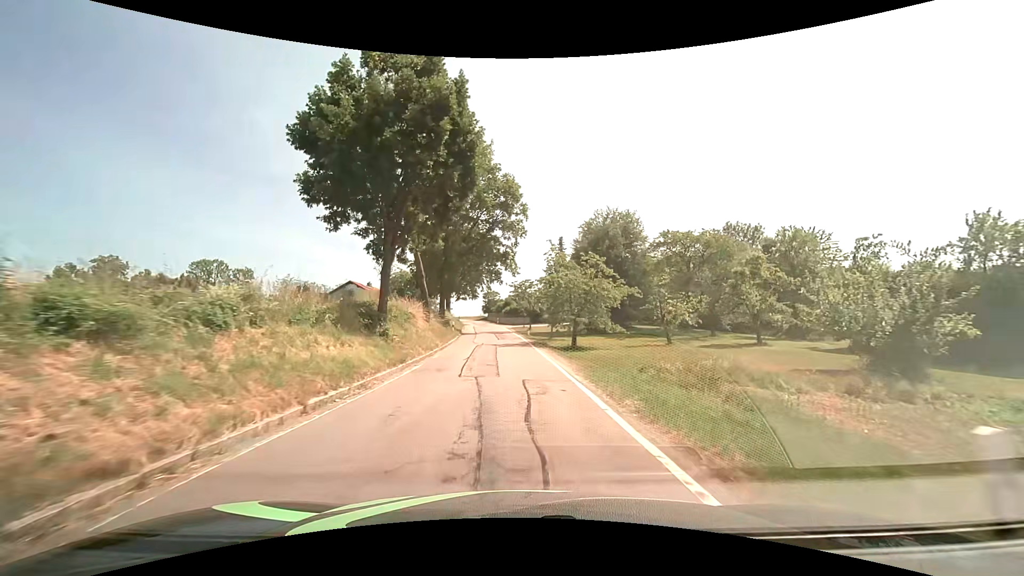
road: unclassified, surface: asphalt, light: Day
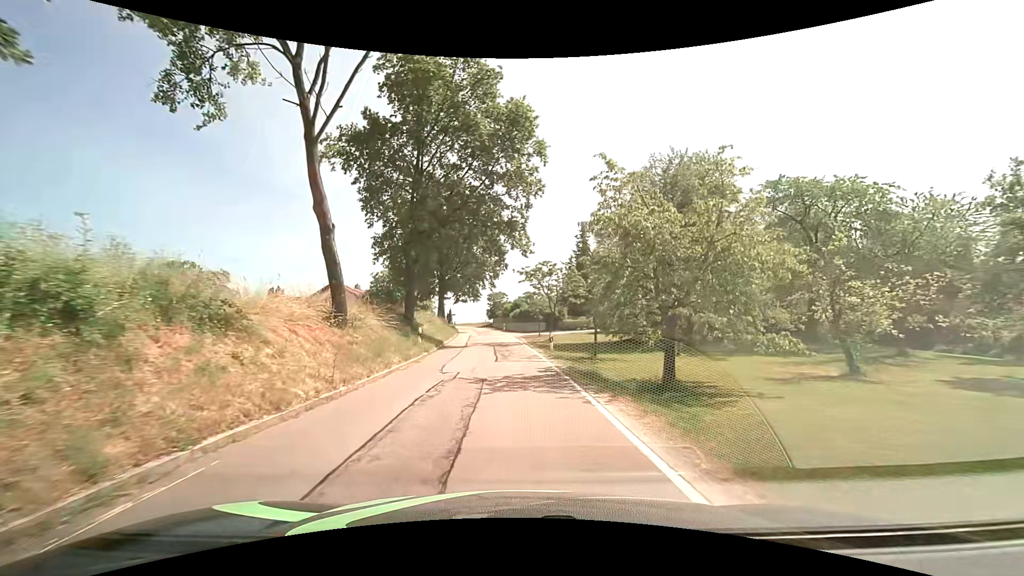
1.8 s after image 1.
(-0.1, +17.2) m; -1°
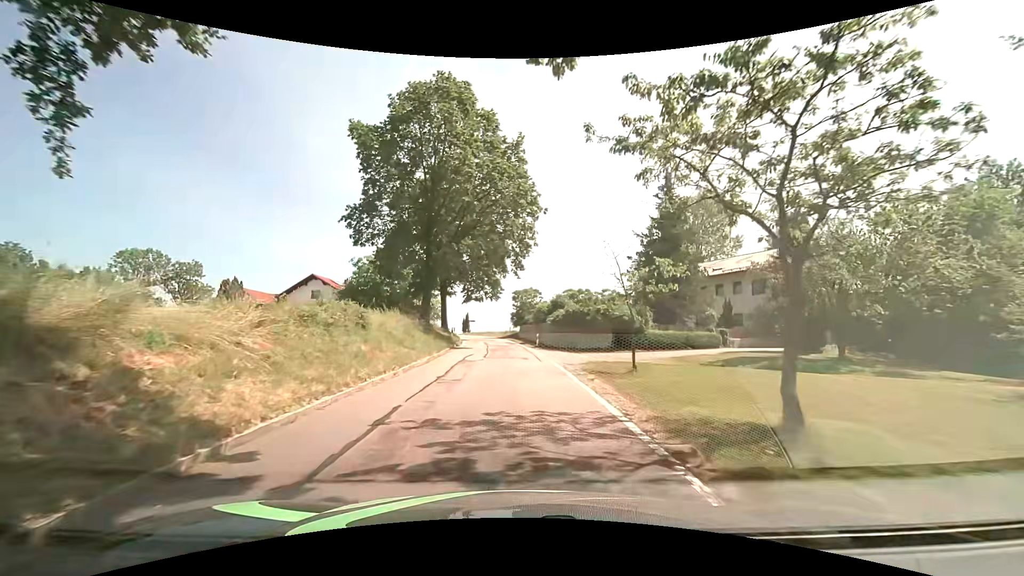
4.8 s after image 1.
(-0.7, +25.3) m; -3°
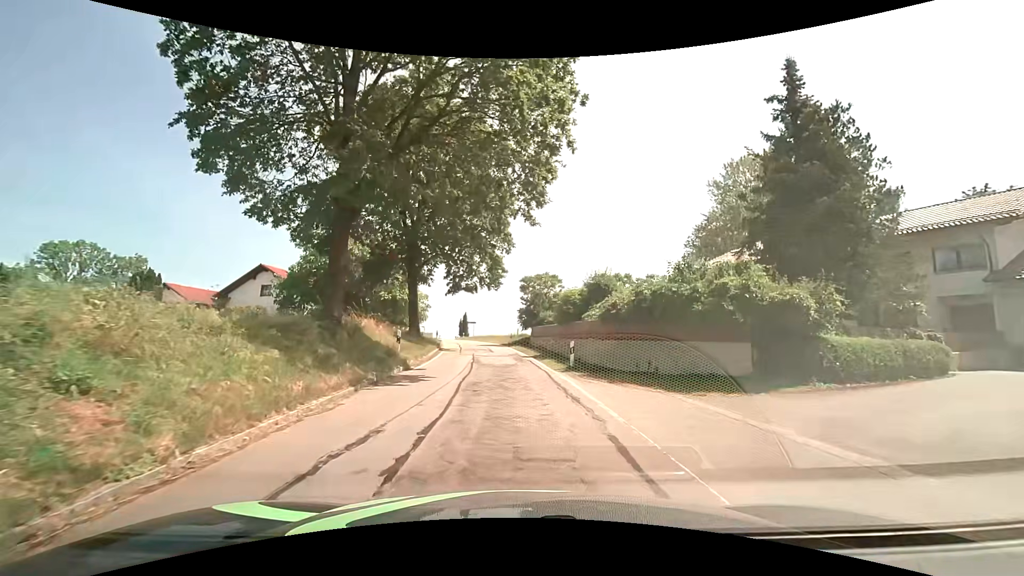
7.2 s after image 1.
(-0.1, +17.7) m; -1°
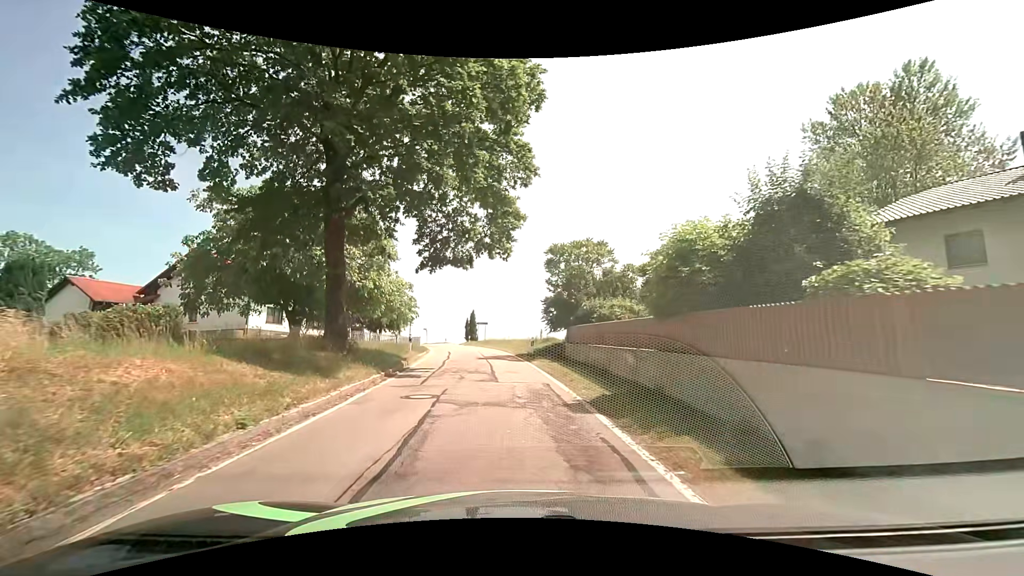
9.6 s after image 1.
(-0.2, +15.9) m; -2°
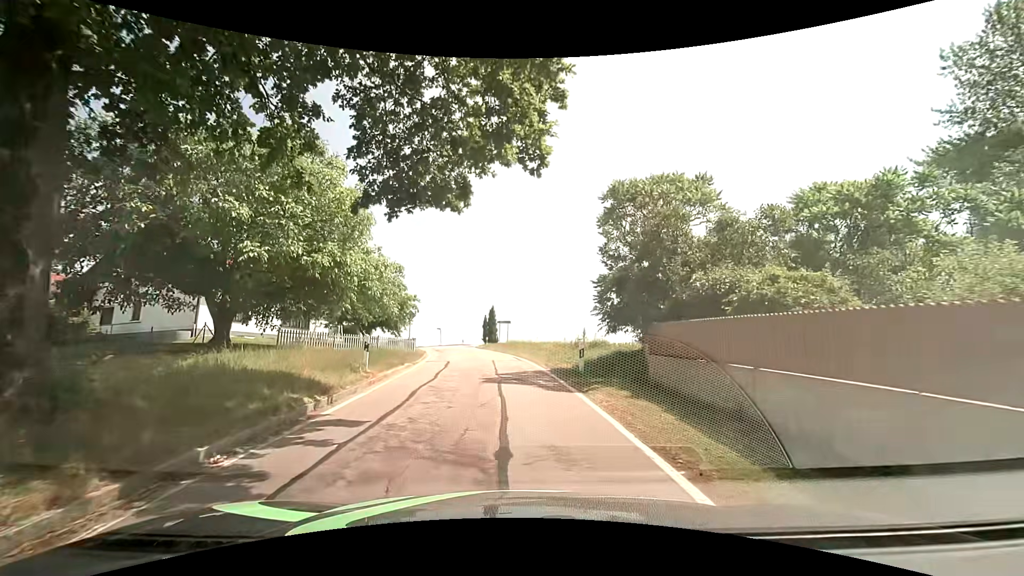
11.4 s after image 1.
(-0.3, +10.6) m; -4°
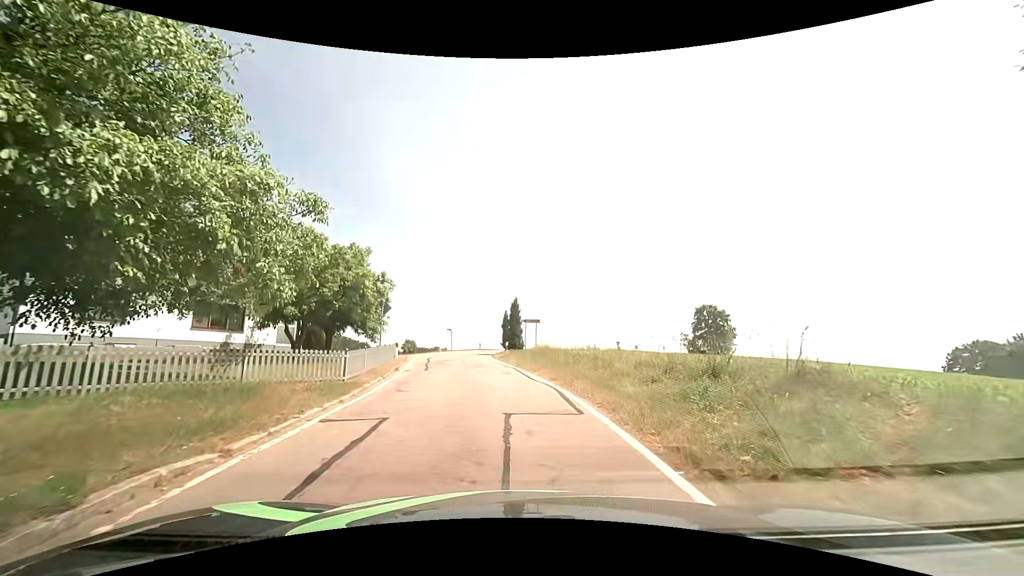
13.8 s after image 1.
(-0.3, +14.2) m; -2°
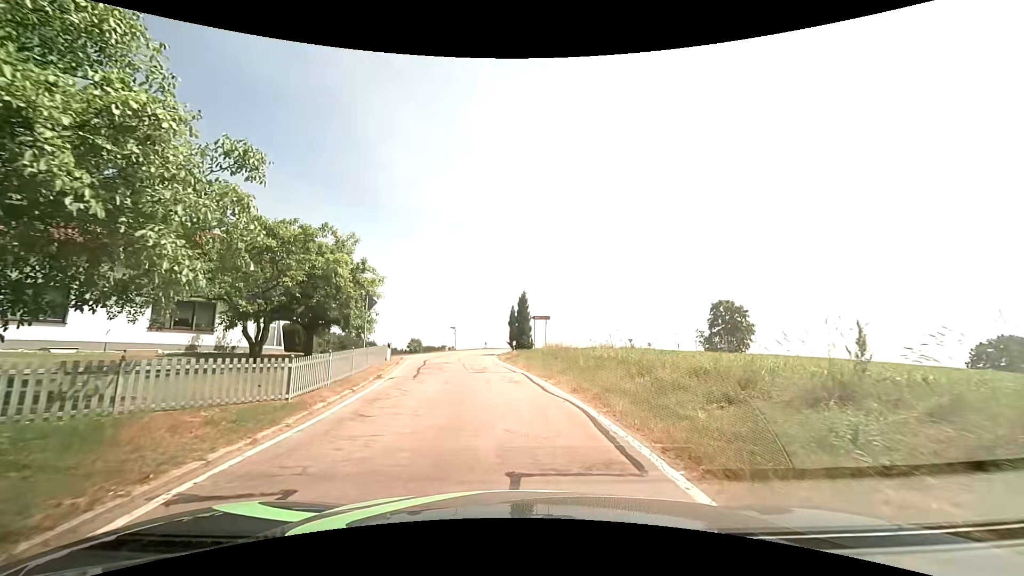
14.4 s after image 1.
(0.0, +3.6) m; -1°
(0, +10) (-1, +20) (-2, +30) (-3, +40) (-2, +50) (+2, +59) (+6, +68) (+10, +77) (+14, +86) (+18, +96) m
